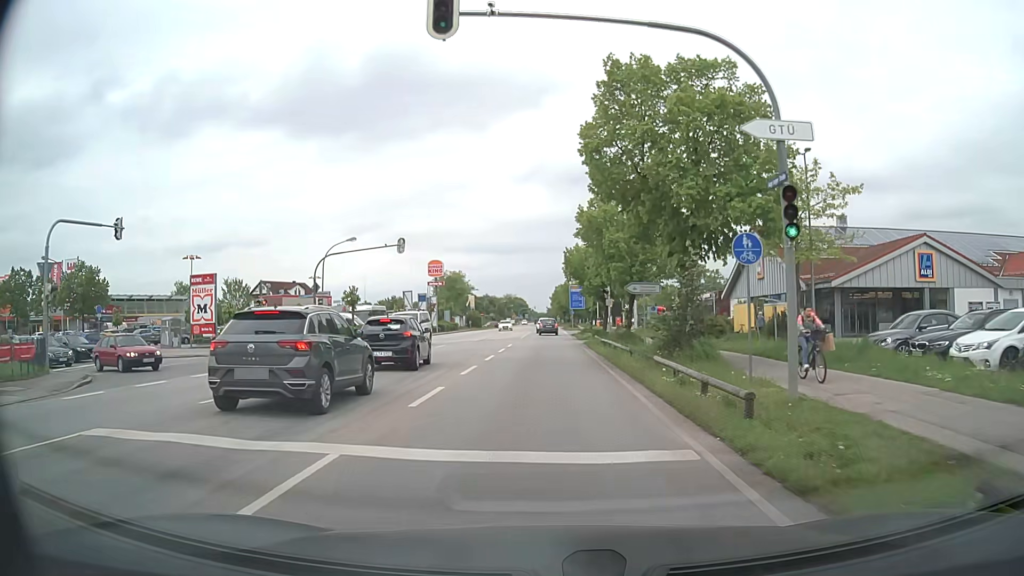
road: secondary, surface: asphalt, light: Day
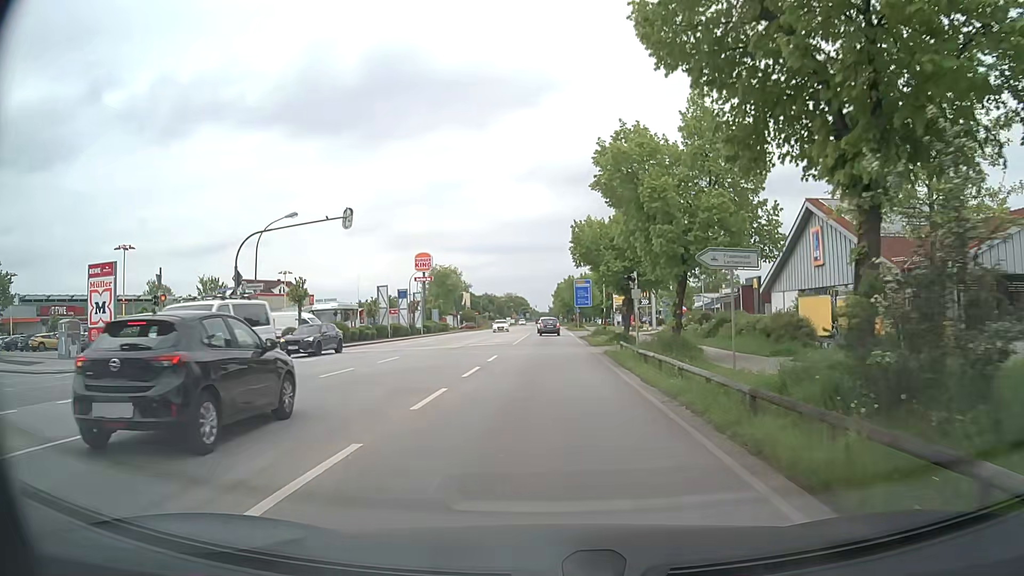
(+0.1, +12.4) m; 0°
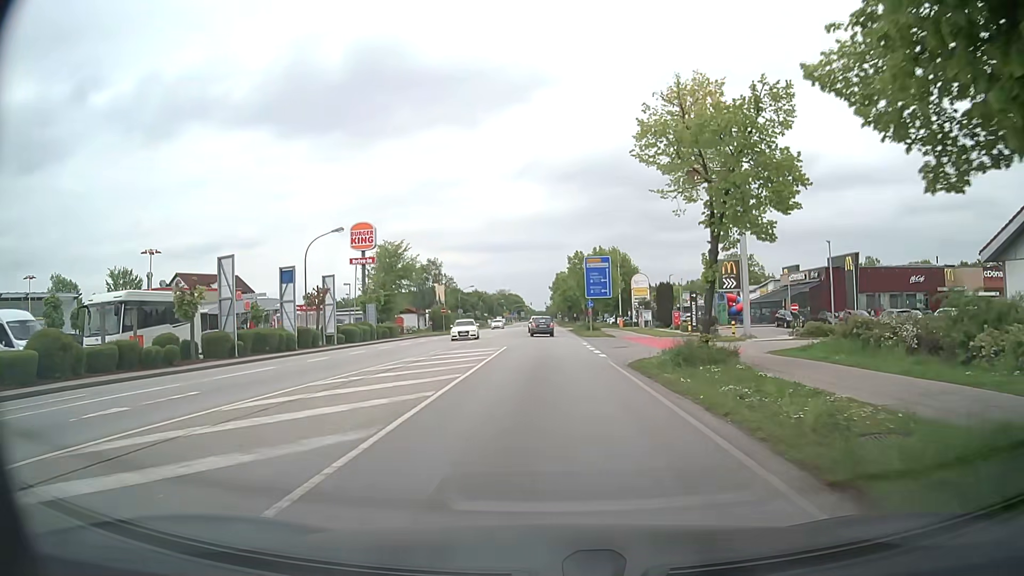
(0.0, +31.9) m; 0°
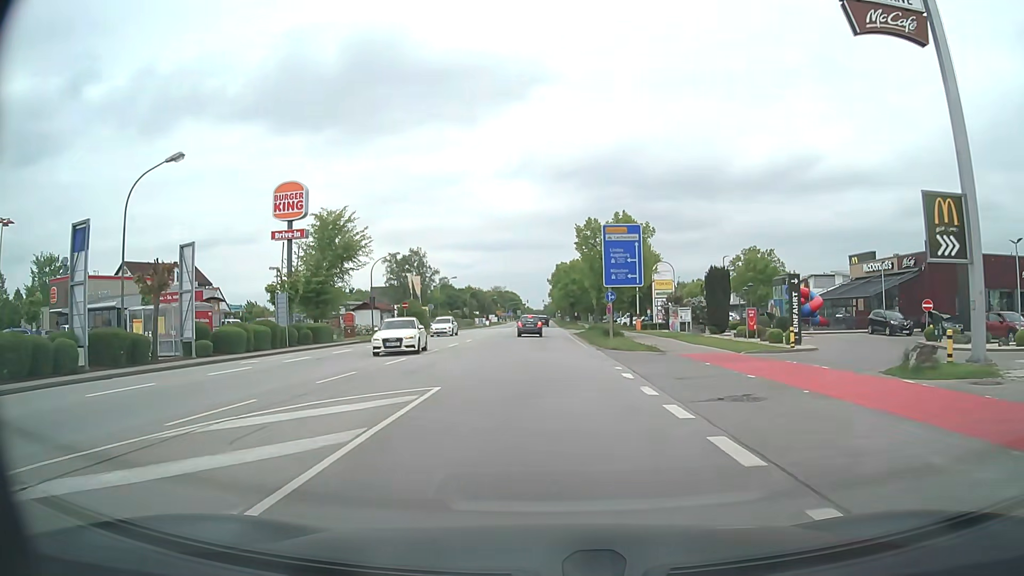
(+0.1, +20.2) m; +1°
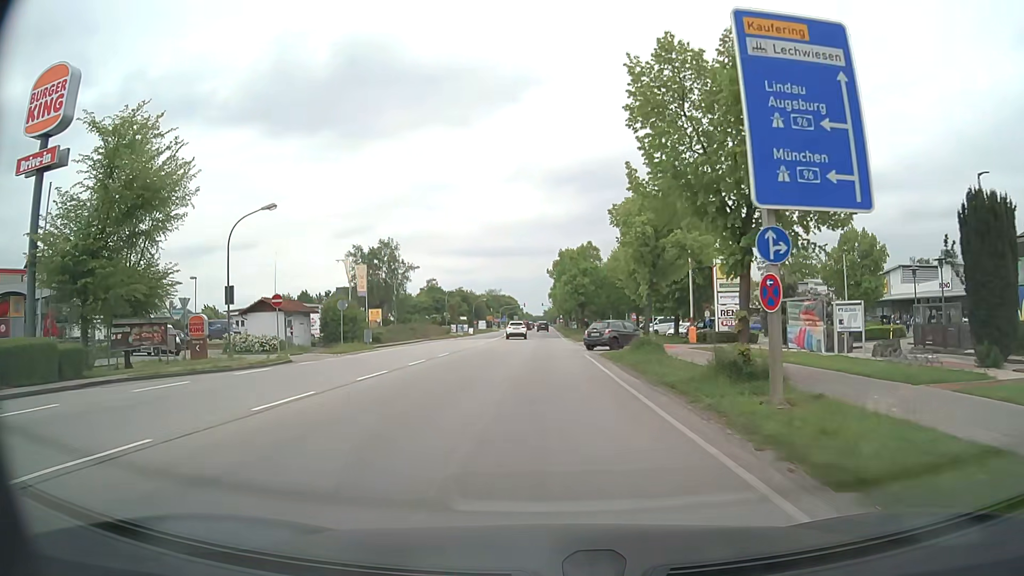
(-0.1, +28.1) m; 0°
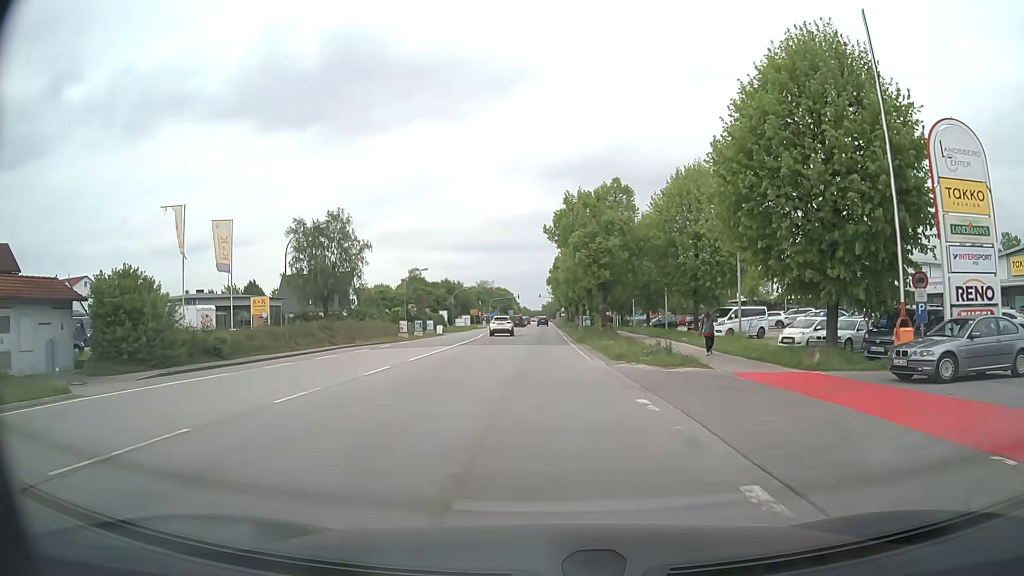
(+0.1, +29.2) m; 0°
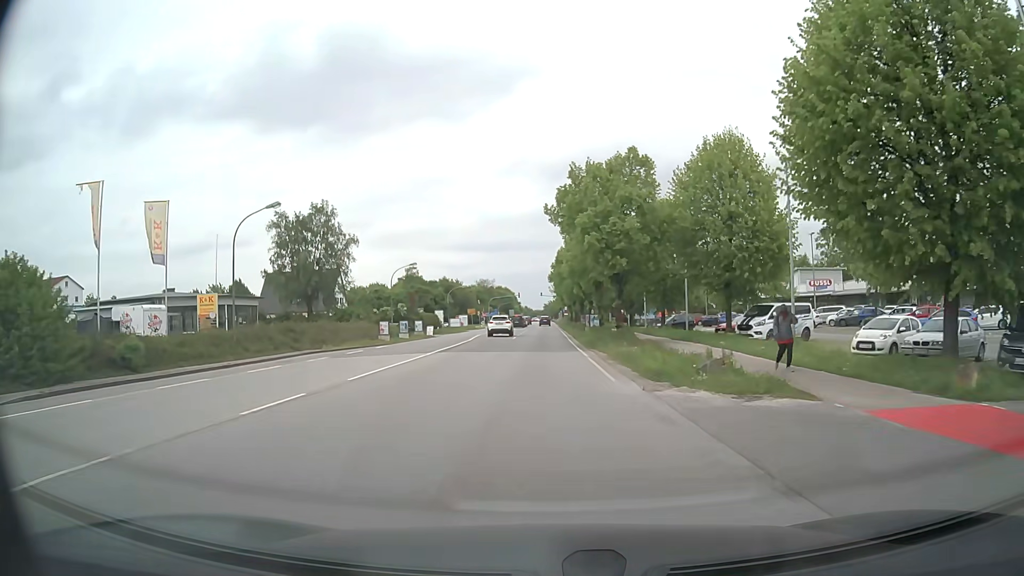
(0.0, +7.5) m; 0°
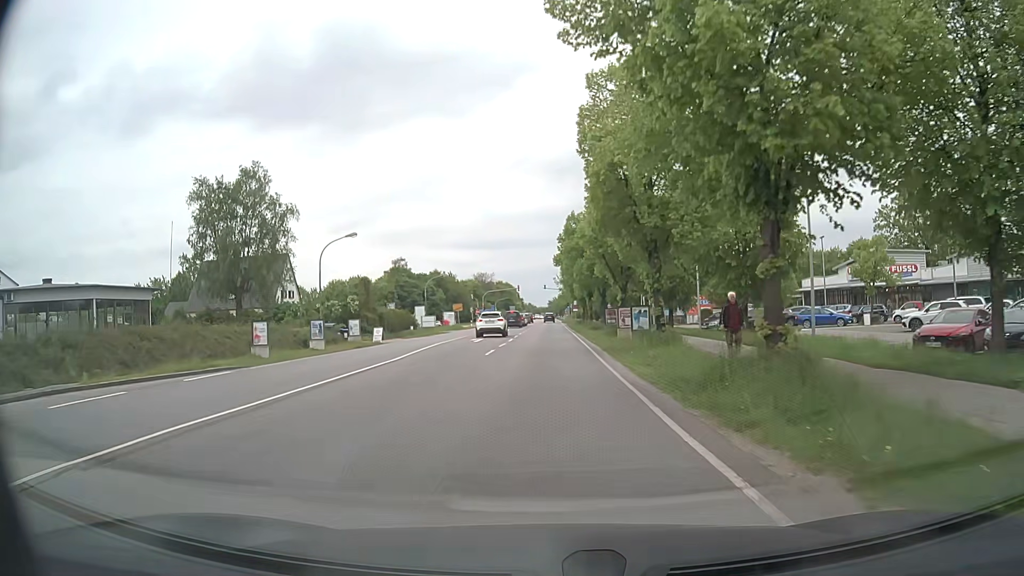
(-0.2, +22.8) m; 0°
(0, +10) (0, +20) (0, +30) (0, +40) (0, +50) (0, +60) (0, +70) (0, +80) (0, +90) (0, +100) m
